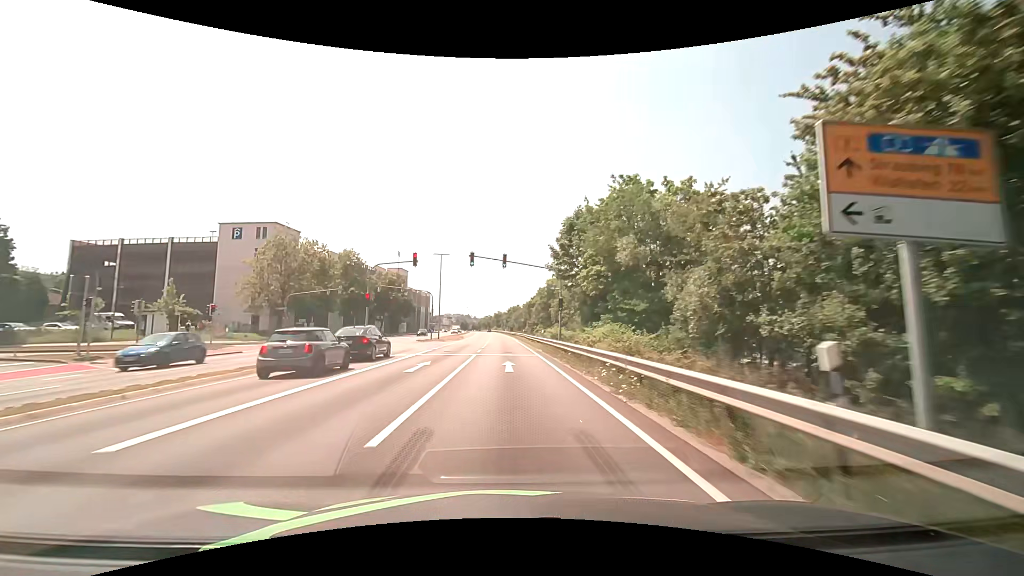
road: primary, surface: asphalt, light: Day
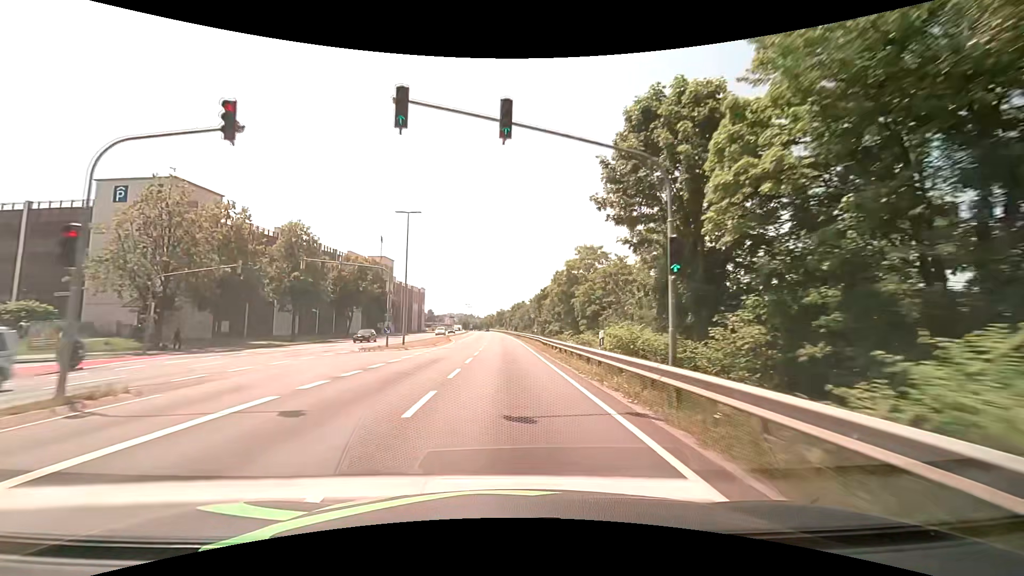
(0.0, +21.6) m; 0°
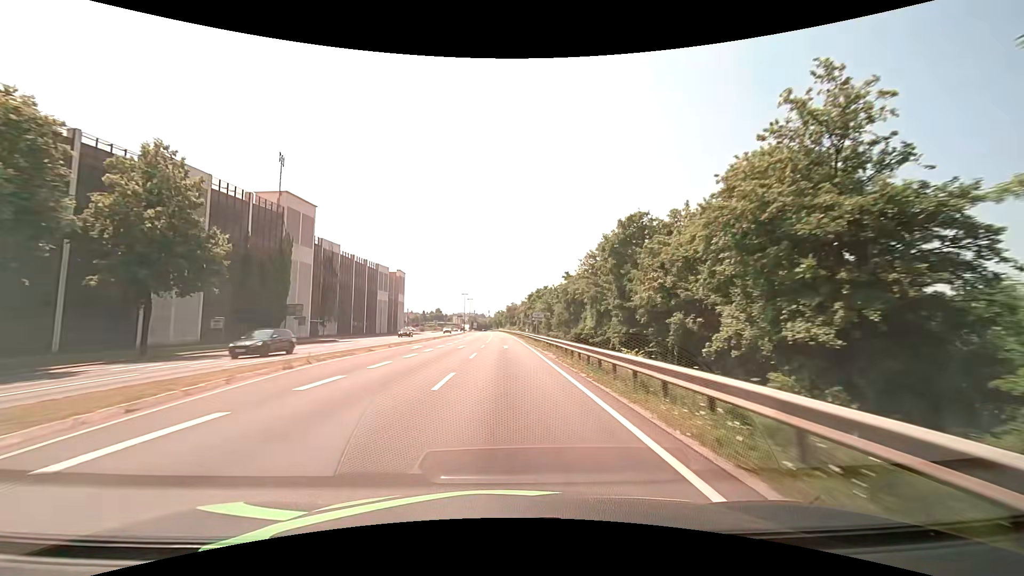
(-0.4, +54.0) m; -1°
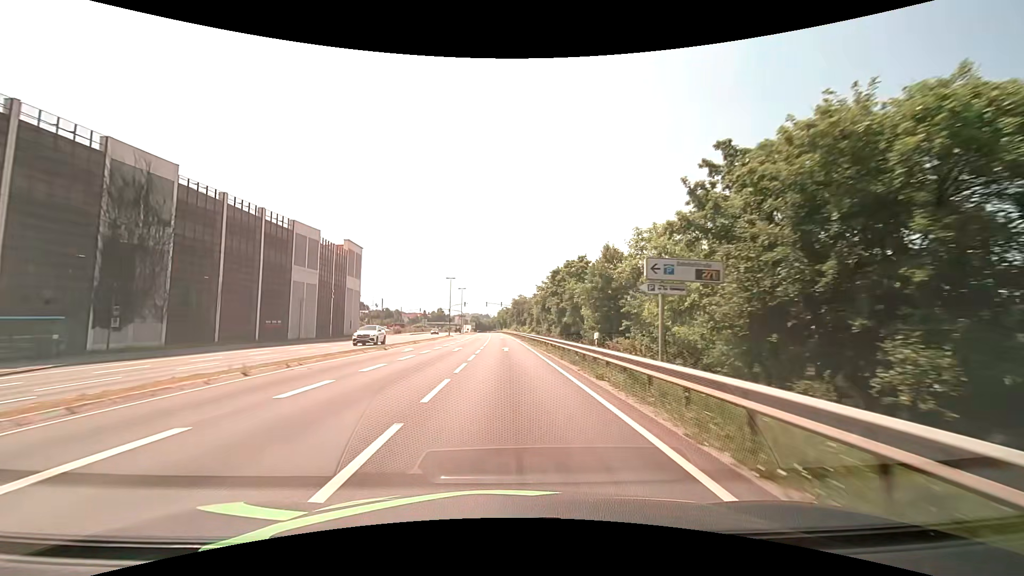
(-0.4, +43.2) m; -1°
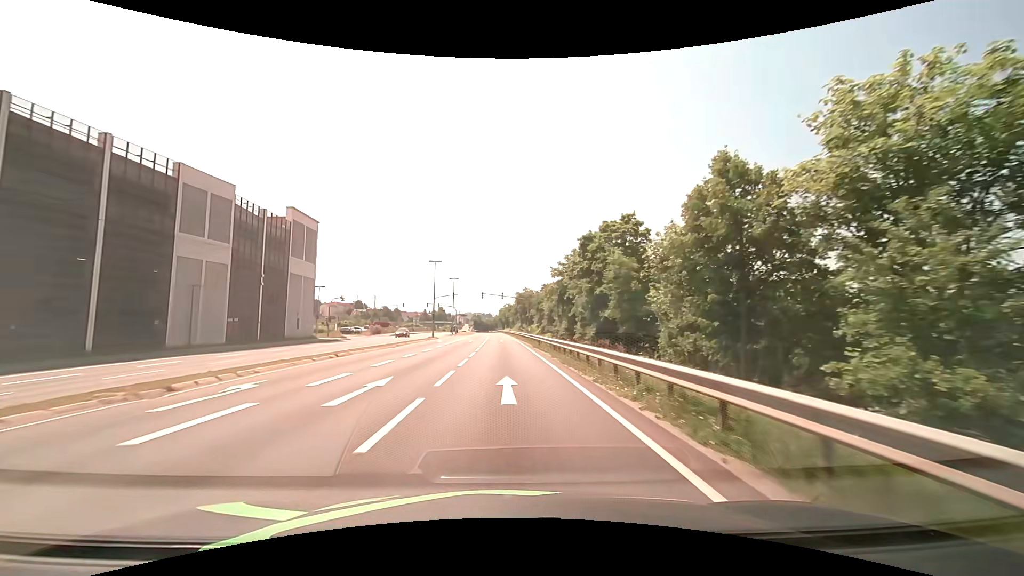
(0.0, +21.6) m; 0°
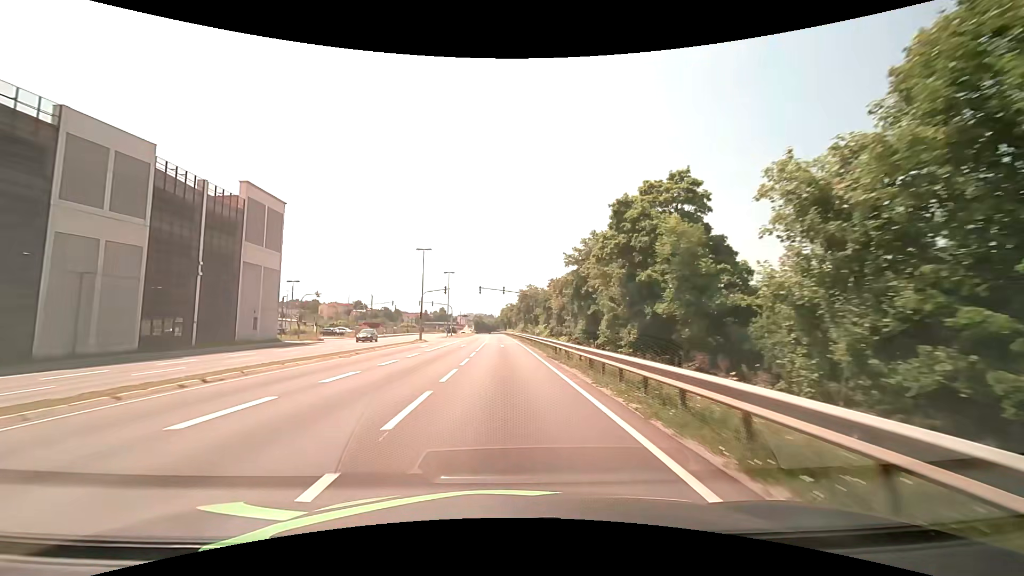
(0.0, +10.8) m; 0°
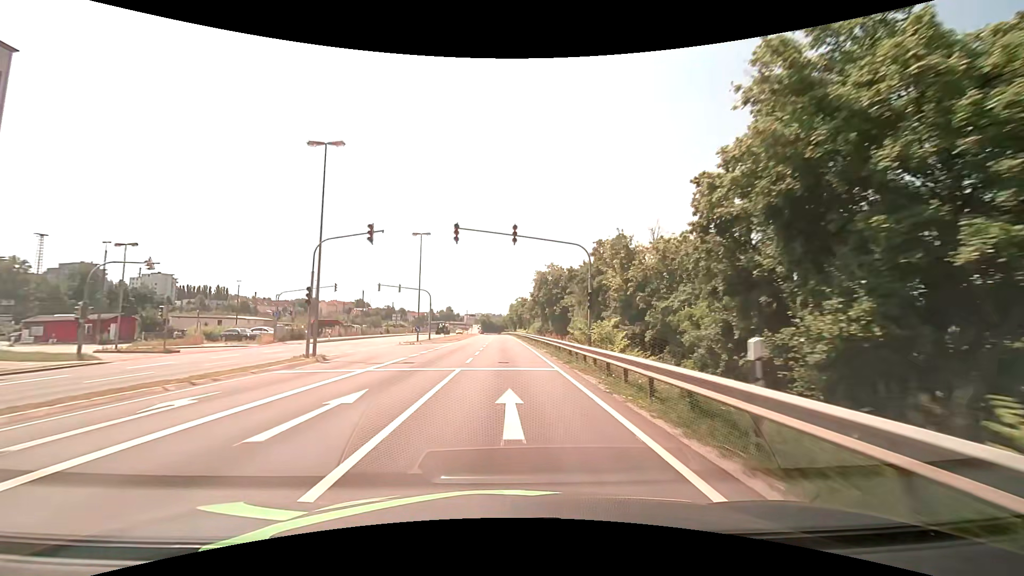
(-0.3, +32.3) m; -1°
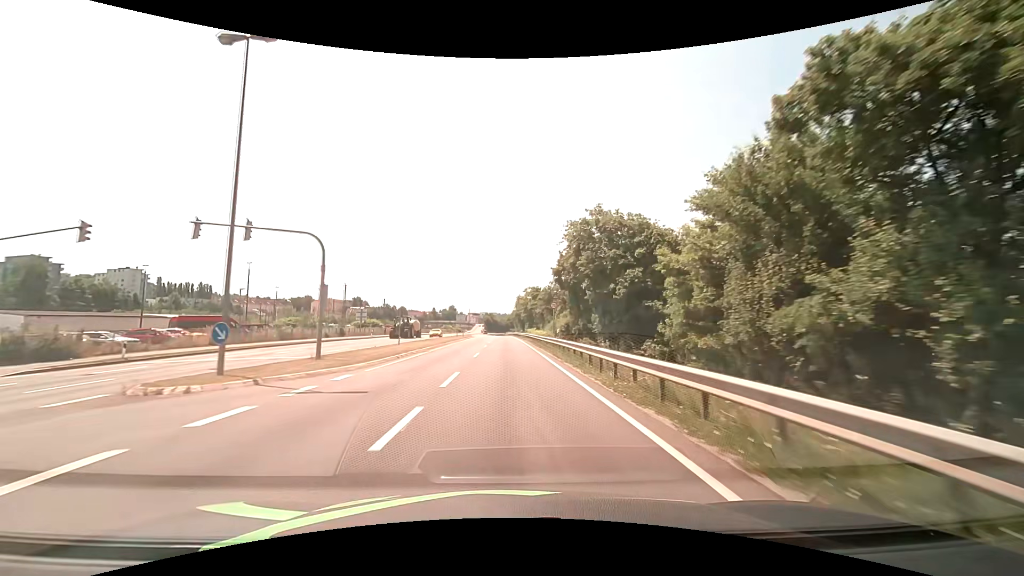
(-0.2, +32.3) m; -1°
(0, +10) (0, +20) (0, +30) (0, +40) (0, +50) (0, +60) (0, +70) (-1, +80) (-1, +90) (-1, +100) m
